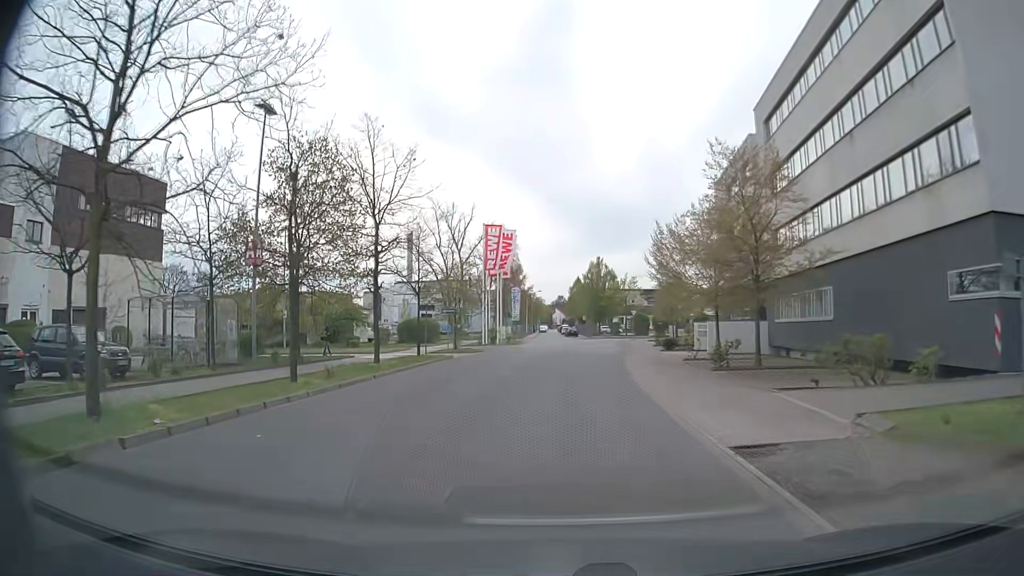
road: service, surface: asphalt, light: Day
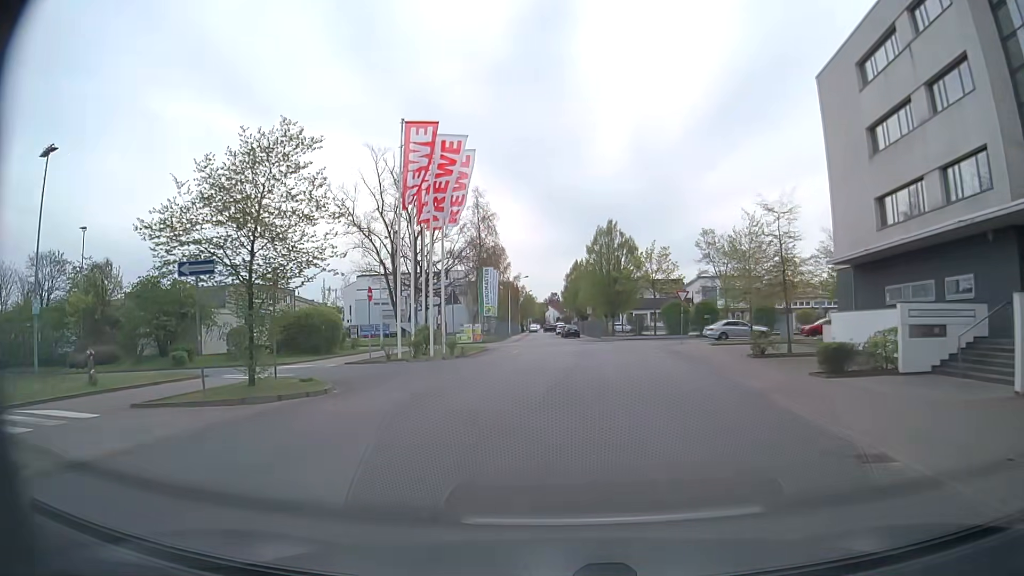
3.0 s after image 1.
(-0.1, +29.6) m; 0°
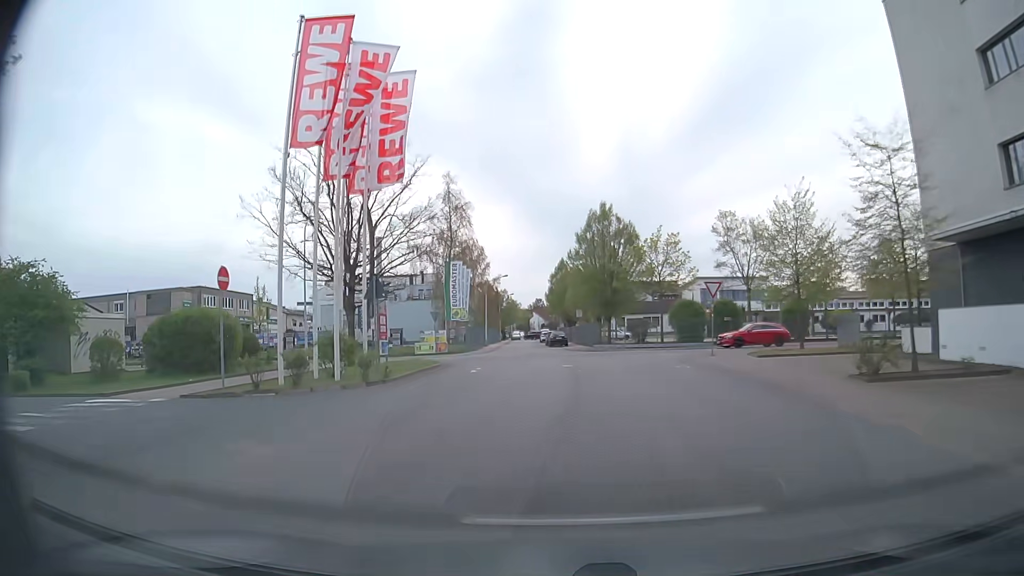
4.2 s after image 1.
(+0.2, +11.3) m; +1°
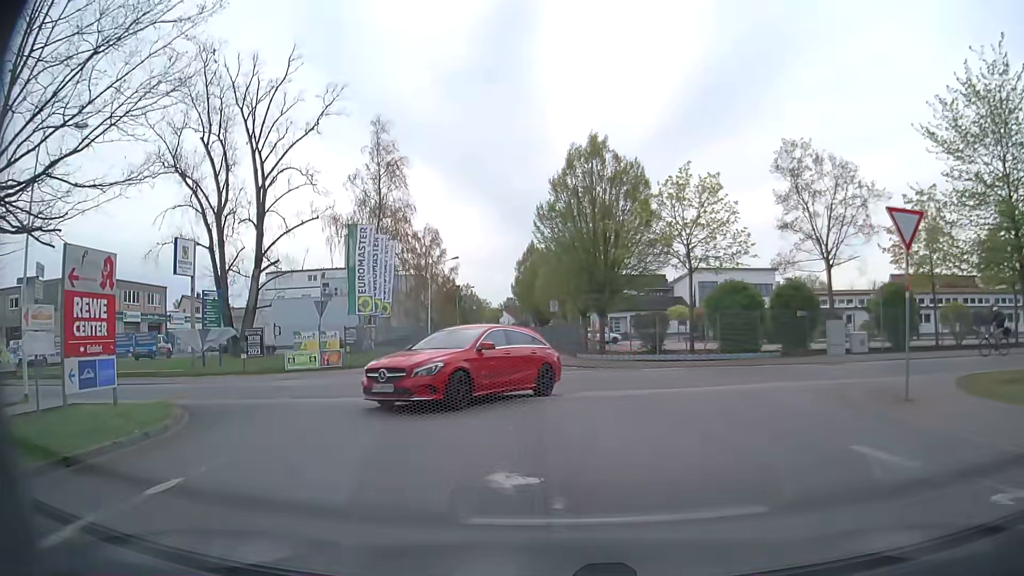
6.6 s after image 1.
(+0.6, +18.1) m; +2°
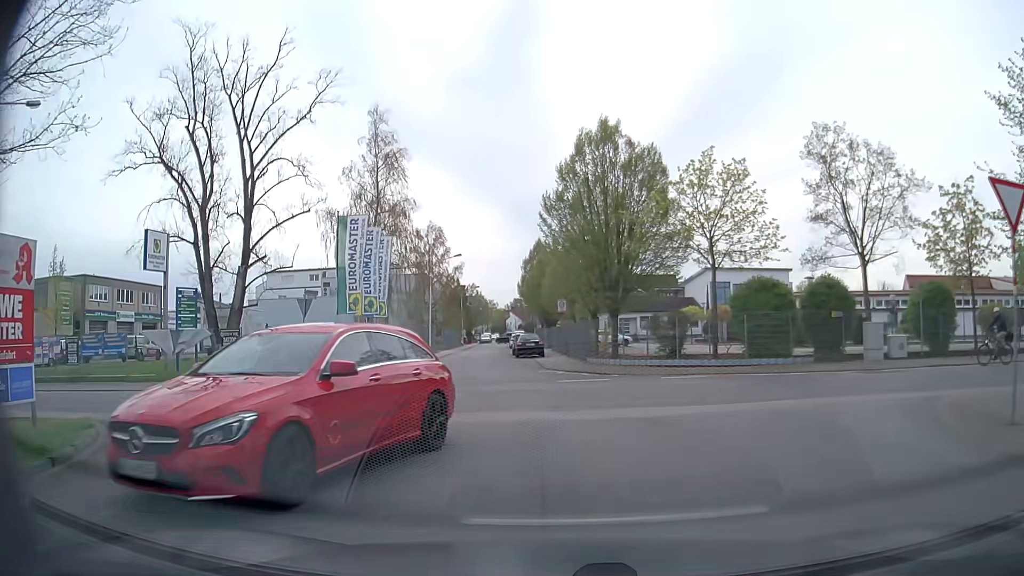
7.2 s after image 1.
(0.0, +2.7) m; 0°
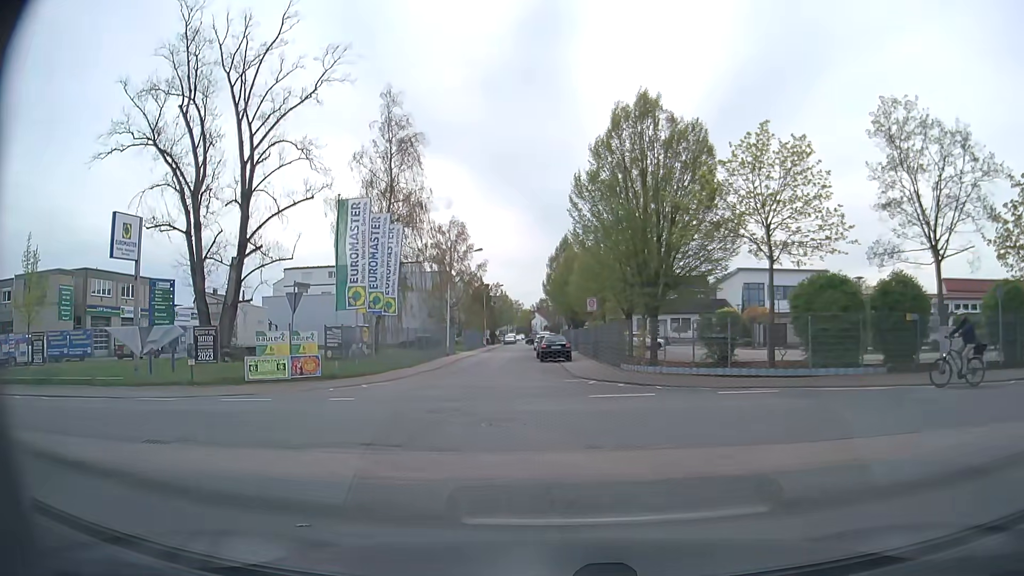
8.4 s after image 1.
(-0.1, +3.7) m; -4°
